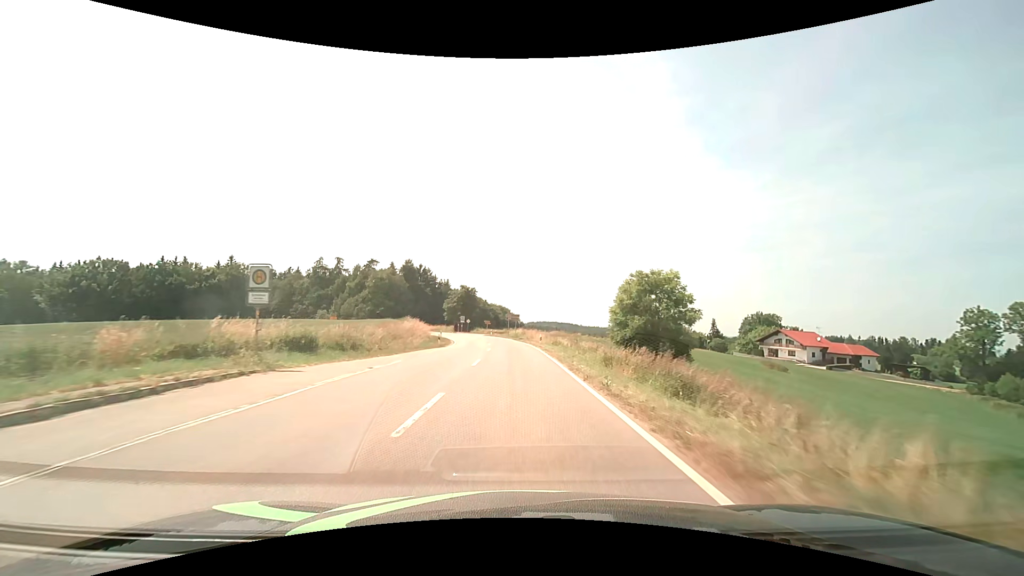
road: tertiary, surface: asphalt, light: Day
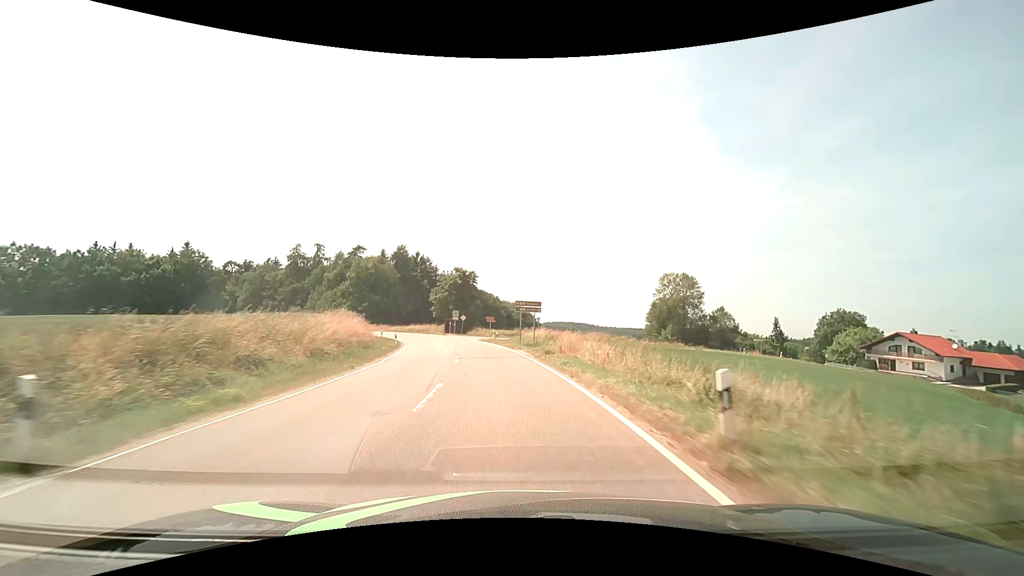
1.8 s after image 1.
(-0.2, +33.3) m; -1°
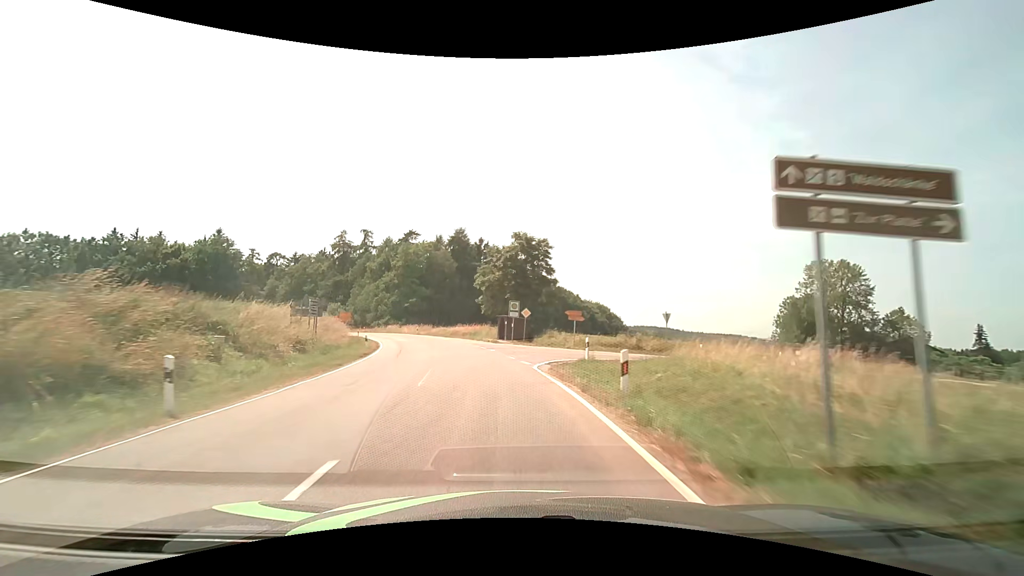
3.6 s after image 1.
(-1.9, +31.2) m; -9°
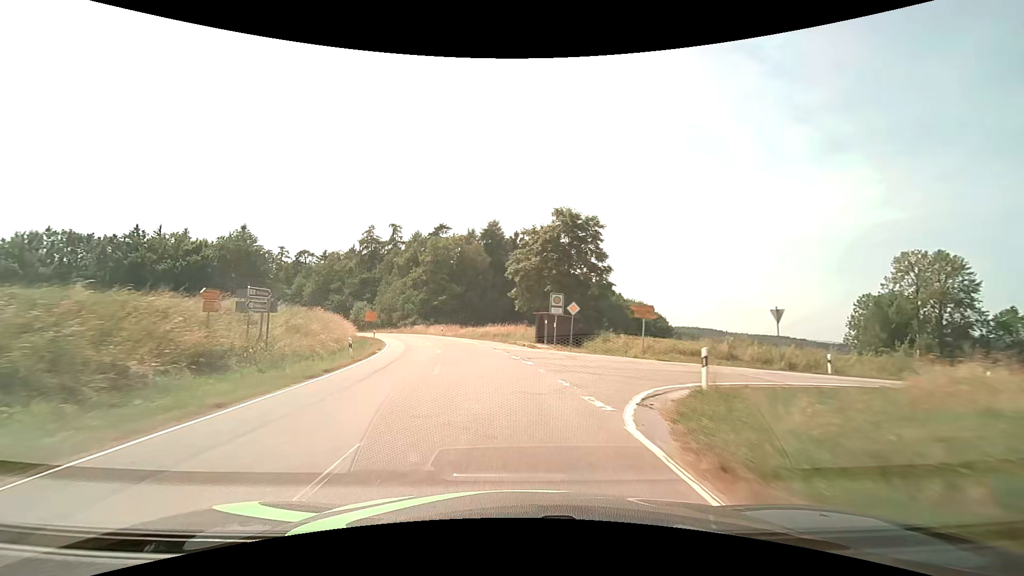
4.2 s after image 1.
(-0.4, +9.9) m; -4°
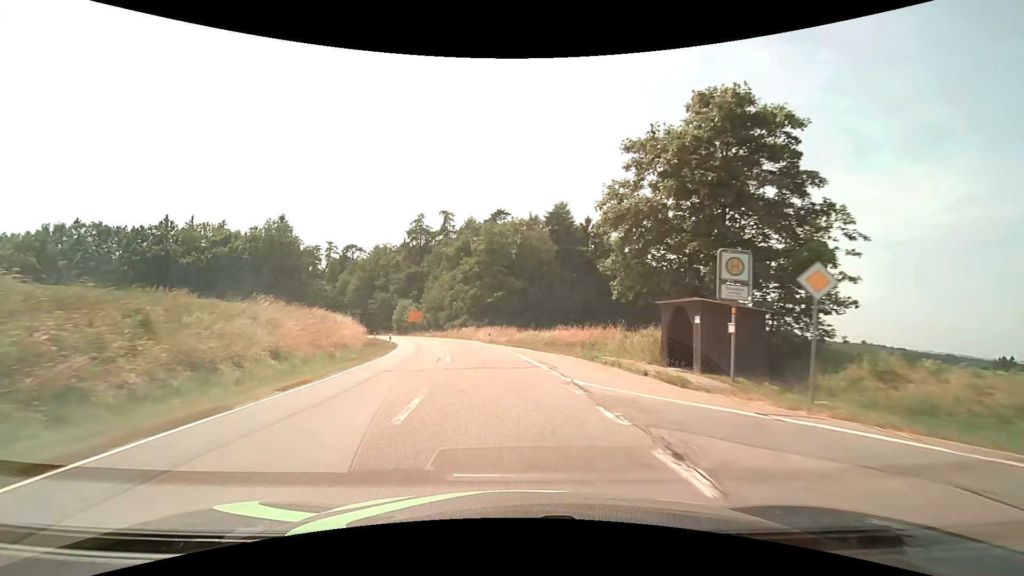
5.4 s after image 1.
(-1.3, +19.2) m; -8°
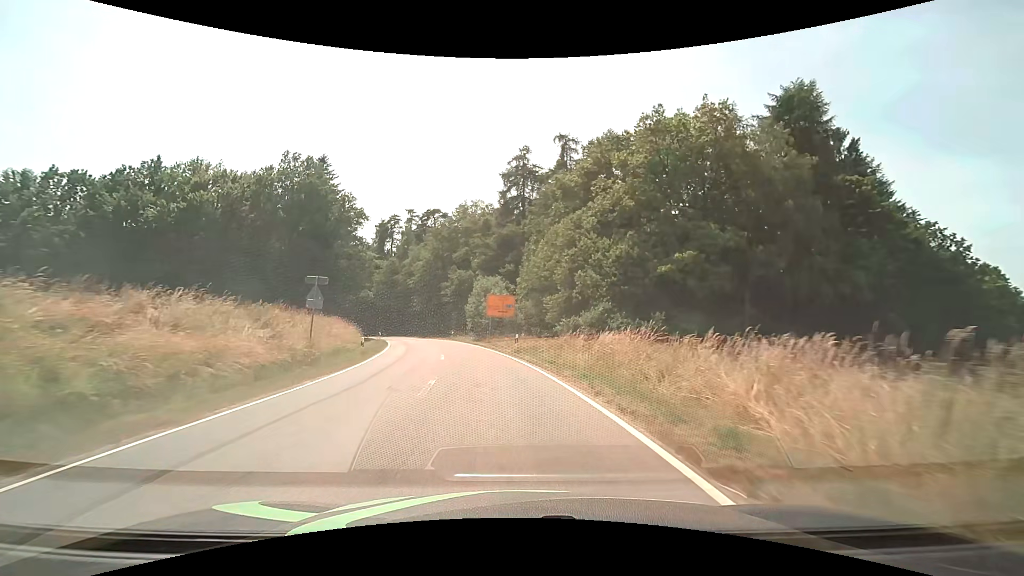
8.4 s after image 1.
(-5.3, +44.2) m; -14°
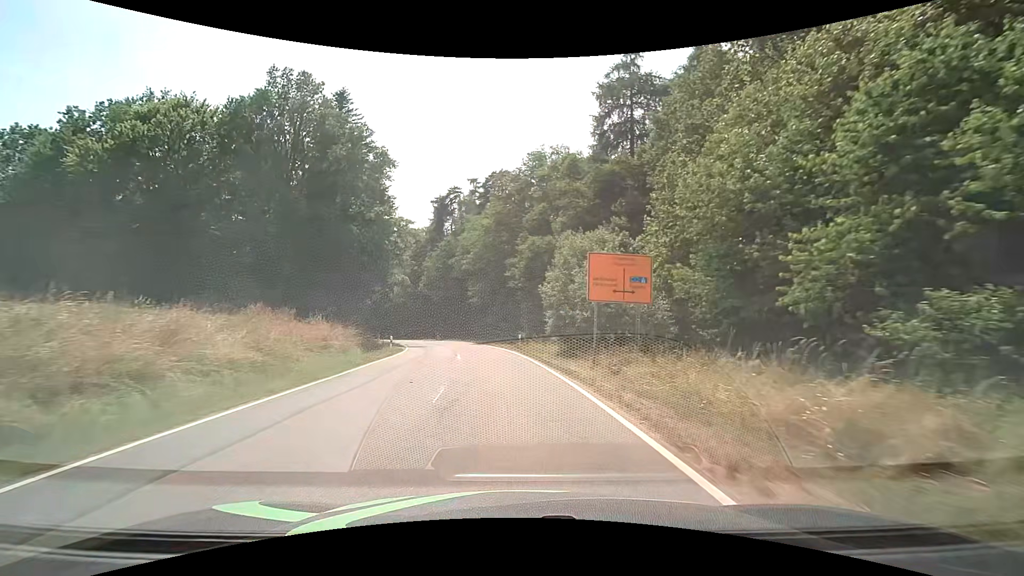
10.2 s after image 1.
(-2.0, +24.3) m; -9°
